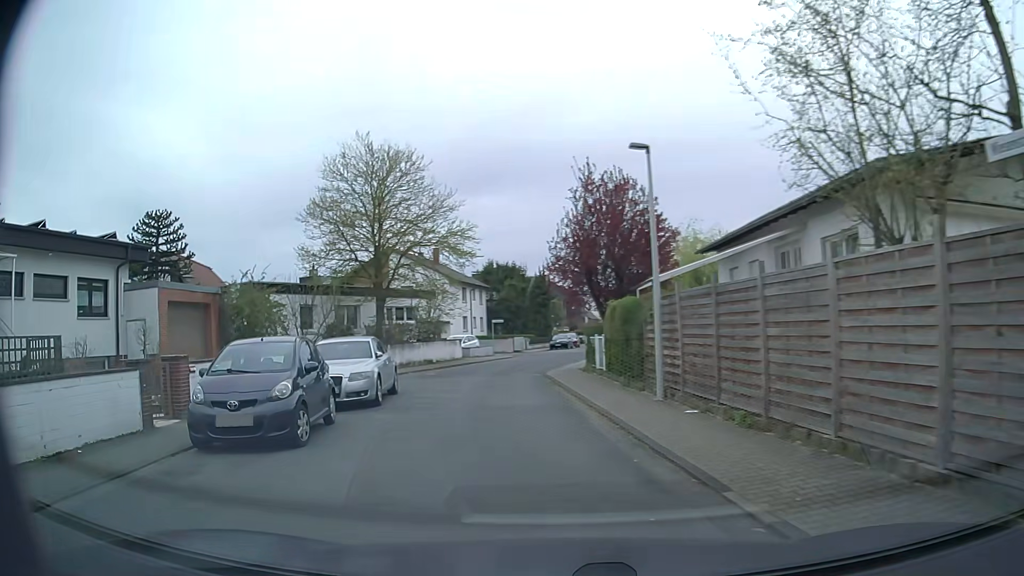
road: residential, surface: asphalt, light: Day
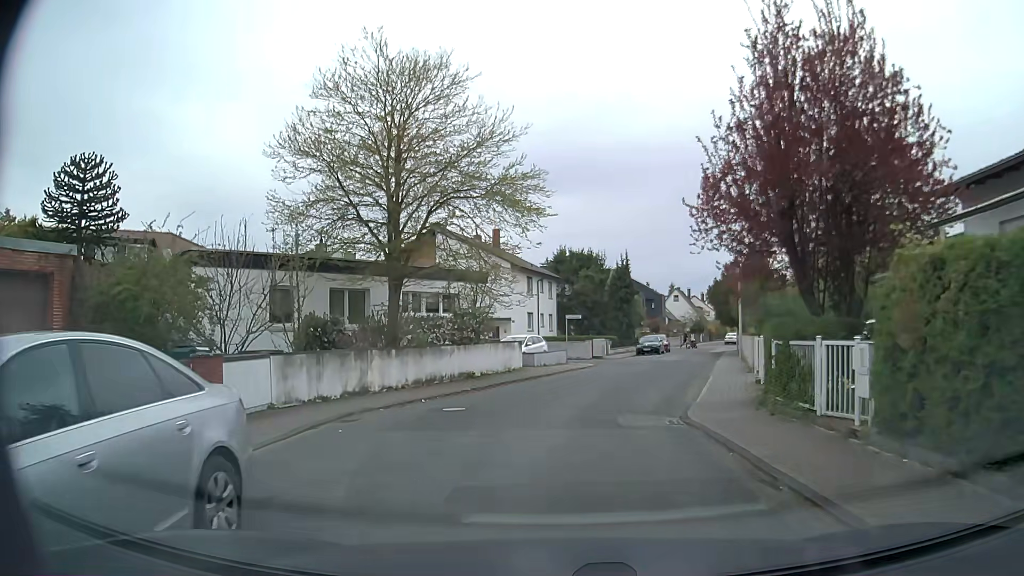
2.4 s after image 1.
(-1.3, +12.8) m; -6°
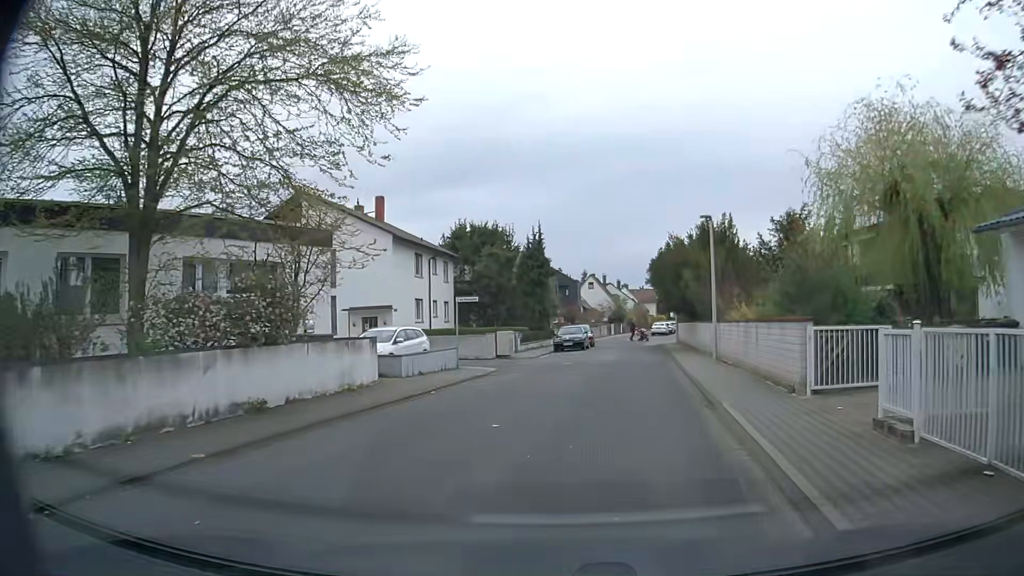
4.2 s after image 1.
(+0.5, +11.1) m; +6°
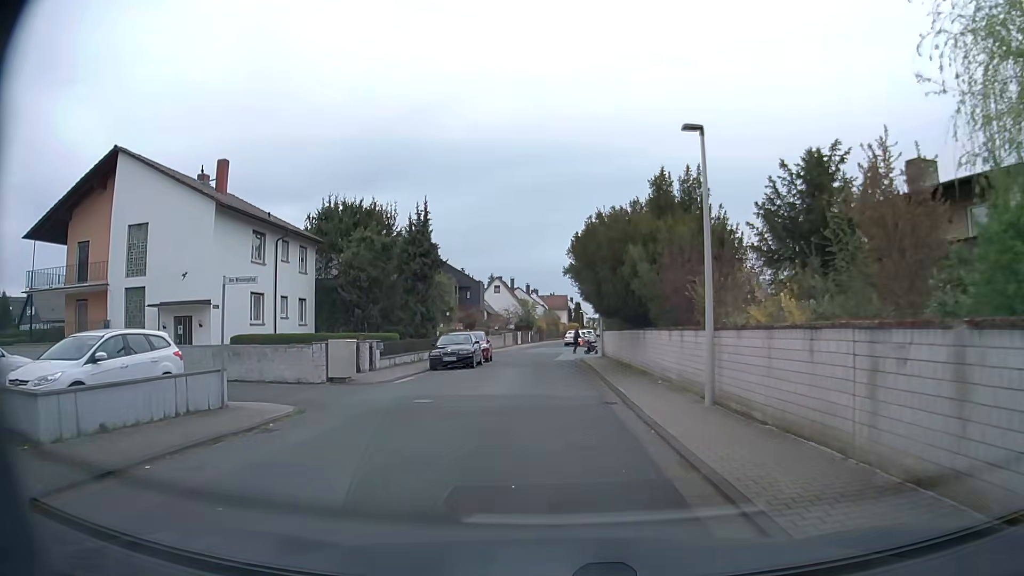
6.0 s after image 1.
(+1.2, +11.4) m; +9°
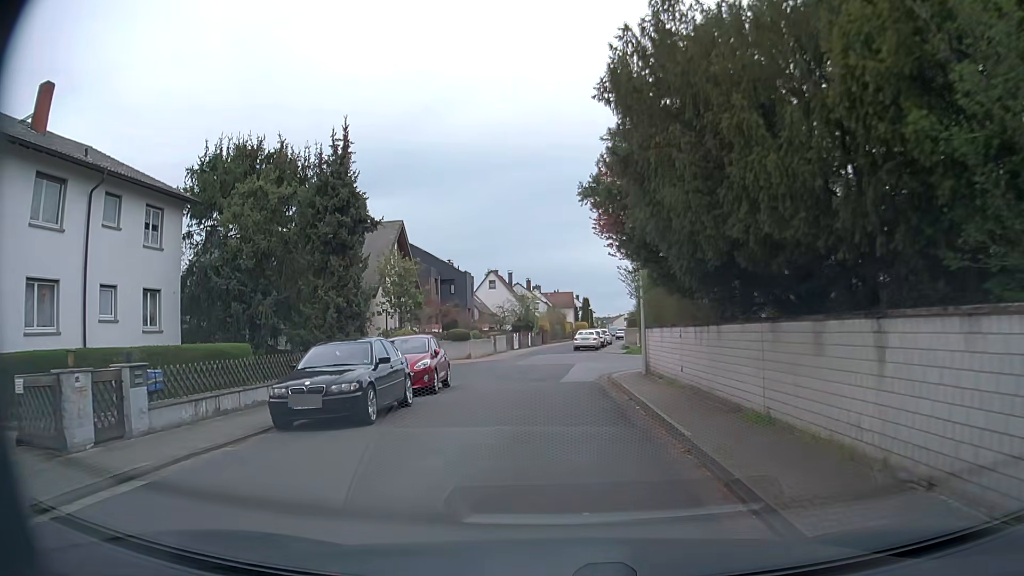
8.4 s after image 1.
(0.0, +15.3) m; +1°
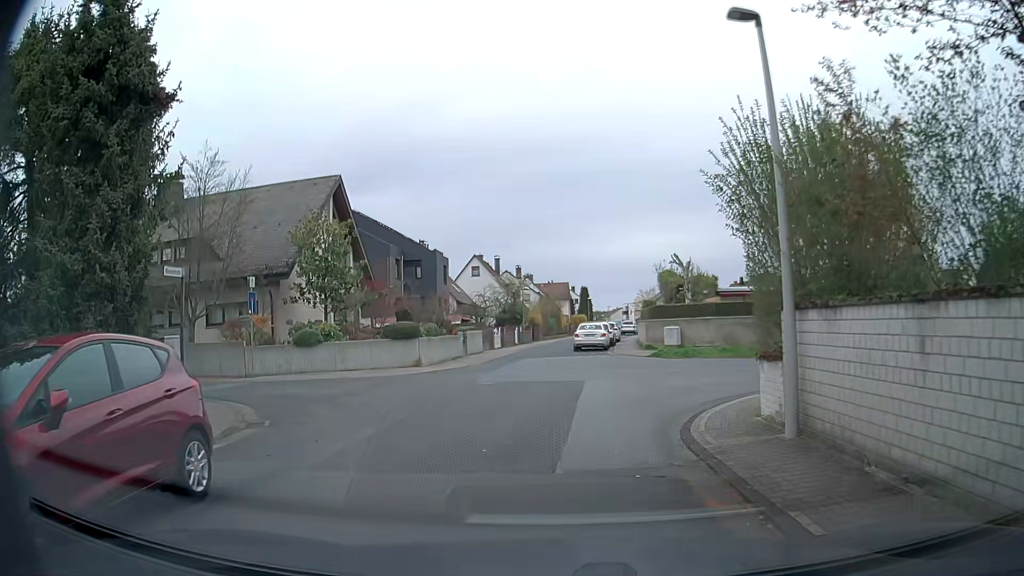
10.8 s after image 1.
(-0.3, +13.3) m; -1°
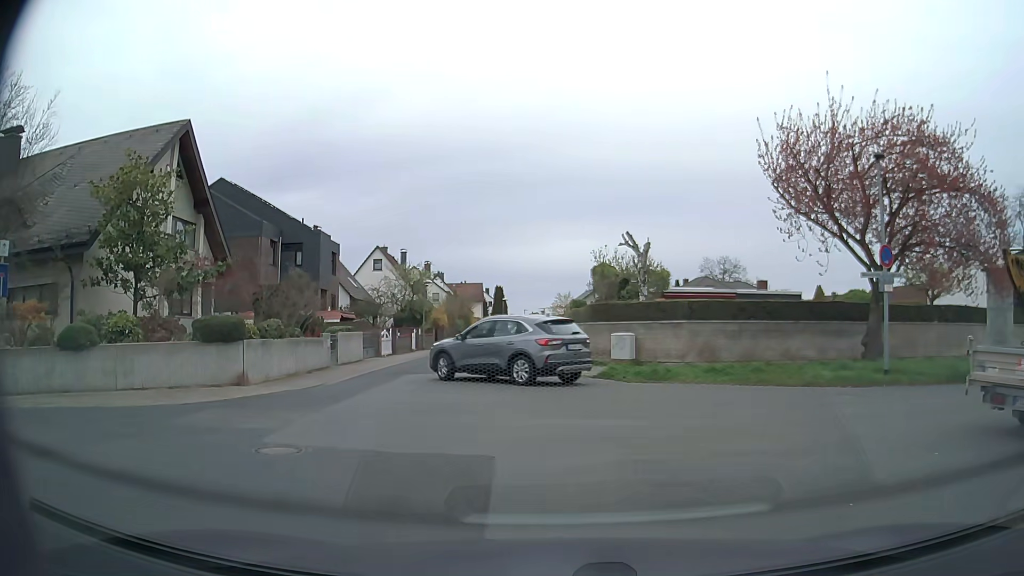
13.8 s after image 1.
(+0.1, +9.5) m; +6°
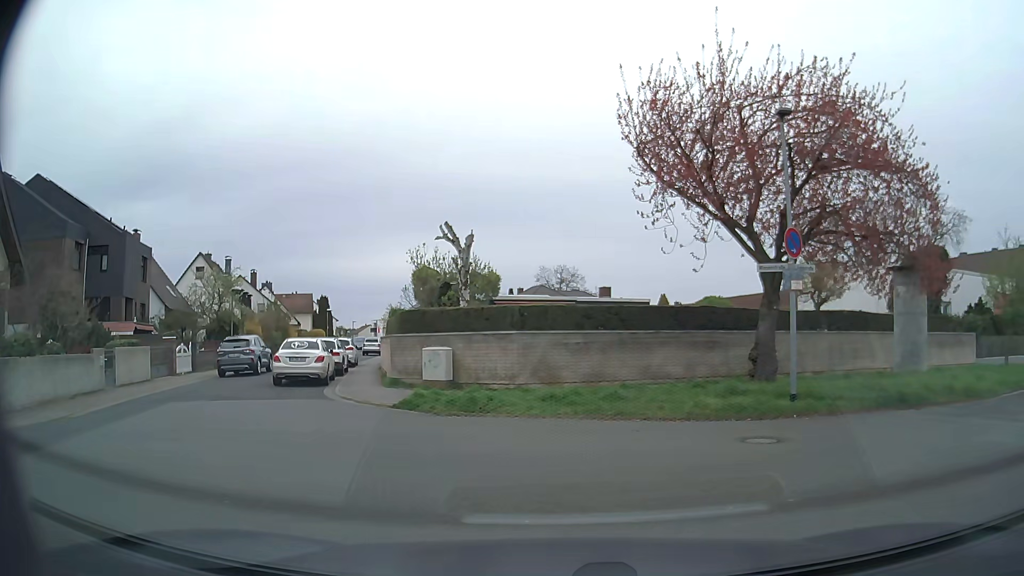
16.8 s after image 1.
(+0.6, +4.6) m; +14°
(+4, +9) (+13, +14) (+21, +18) (+30, +23) (+39, +28) (+48, +33) (+56, +38) (+65, +42) (+74, +47) (+83, +52) m
